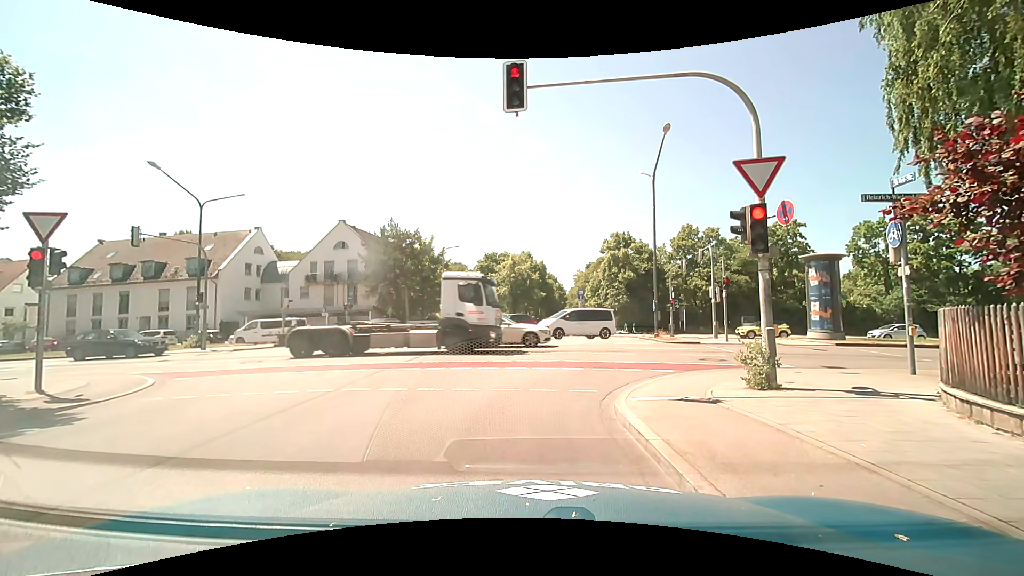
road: tertiary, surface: asphalt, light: Day
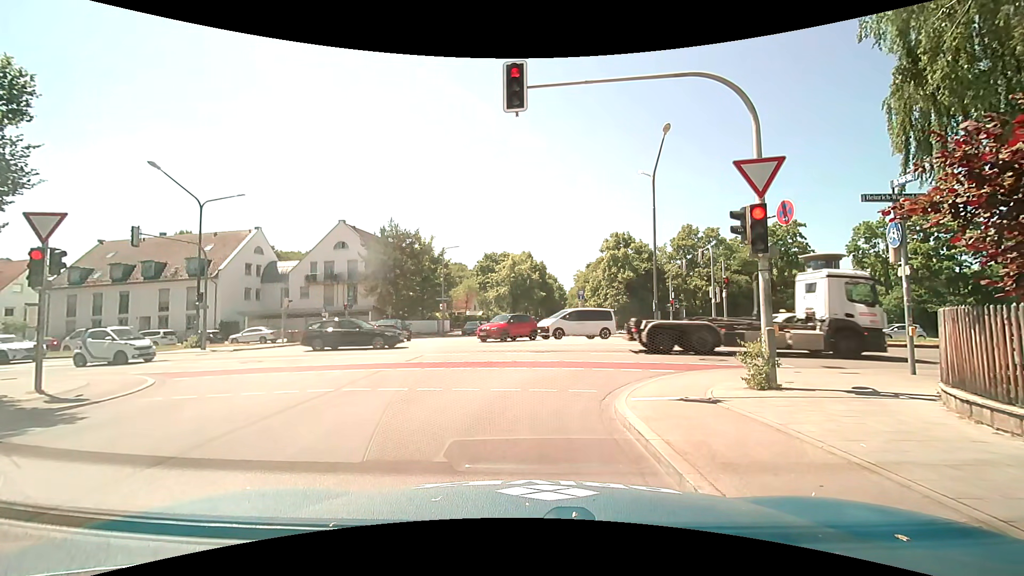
(0.0, 0.0) m; 0°
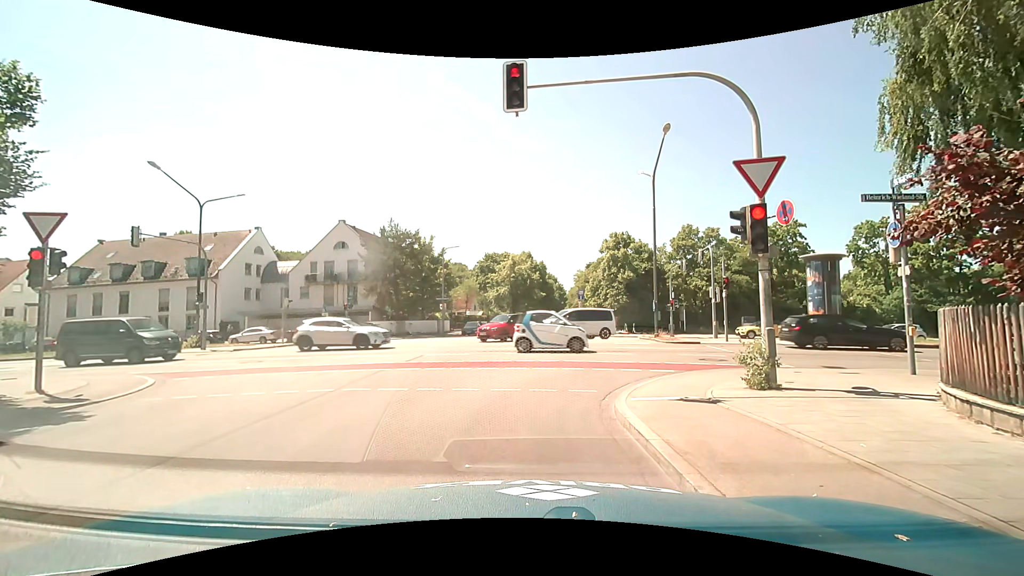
(0.0, 0.0) m; 0°
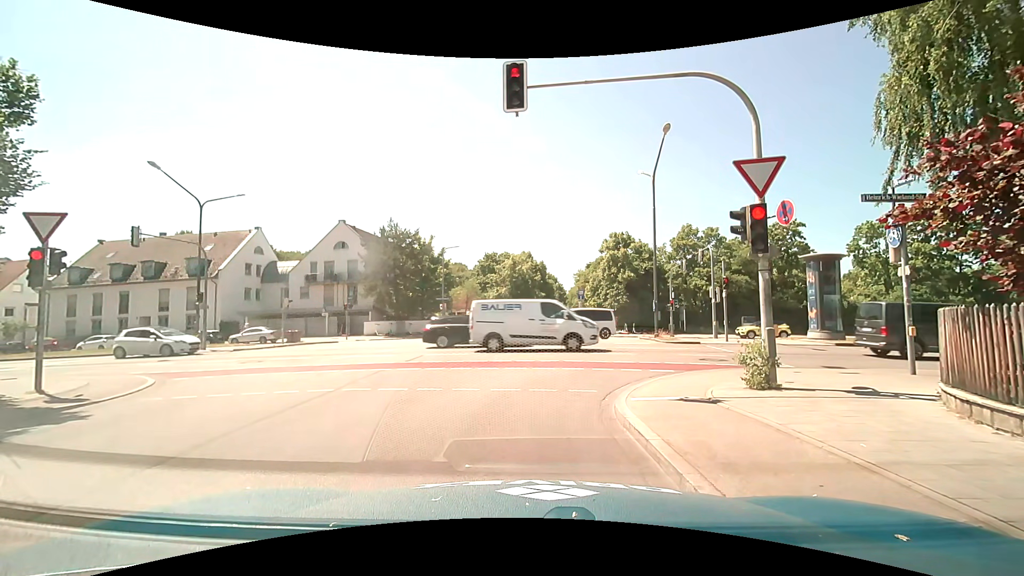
(0.0, 0.0) m; 0°
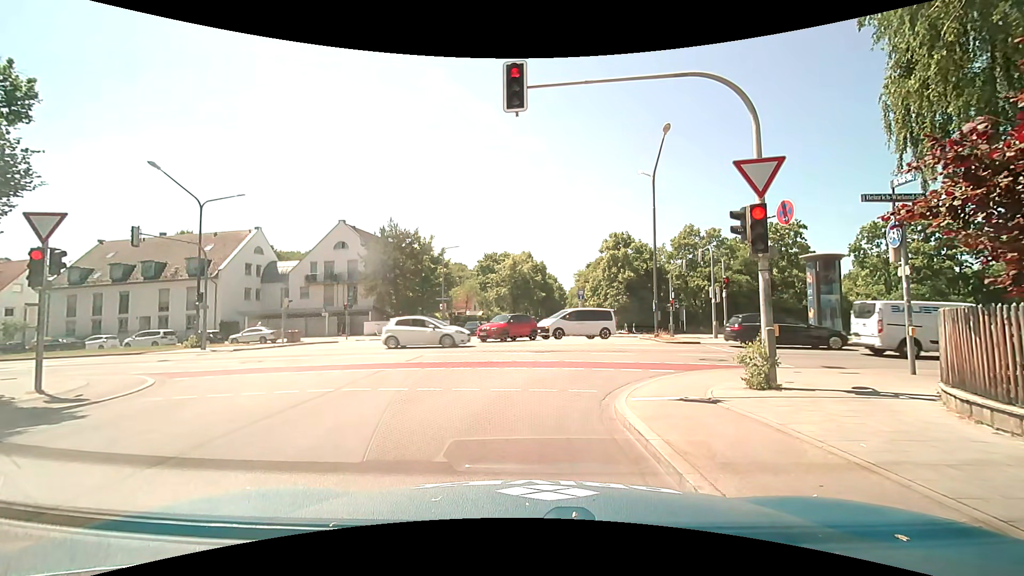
(0.0, 0.0) m; 0°
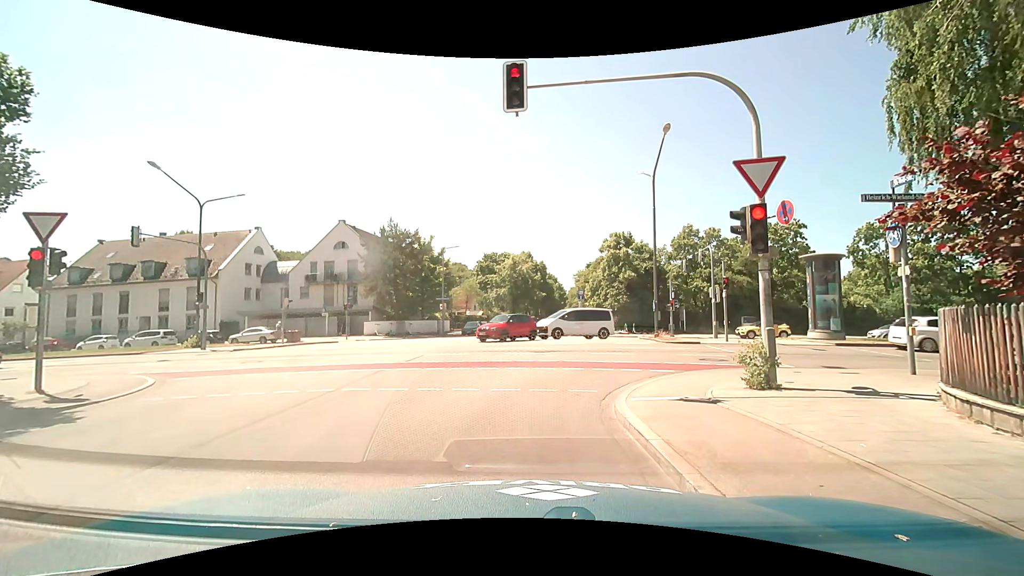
(0.0, 0.0) m; 0°
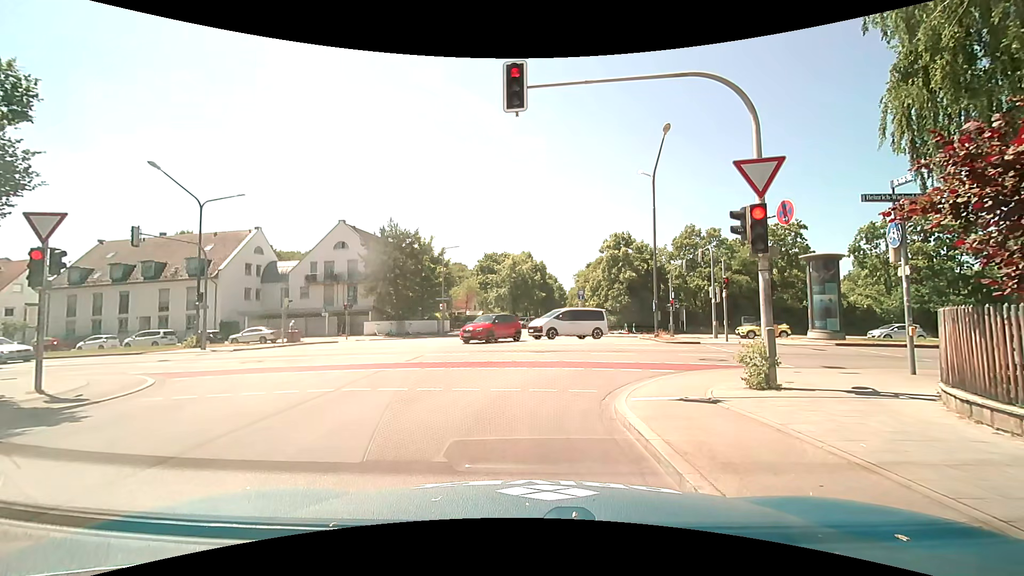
(0.0, 0.0) m; 0°
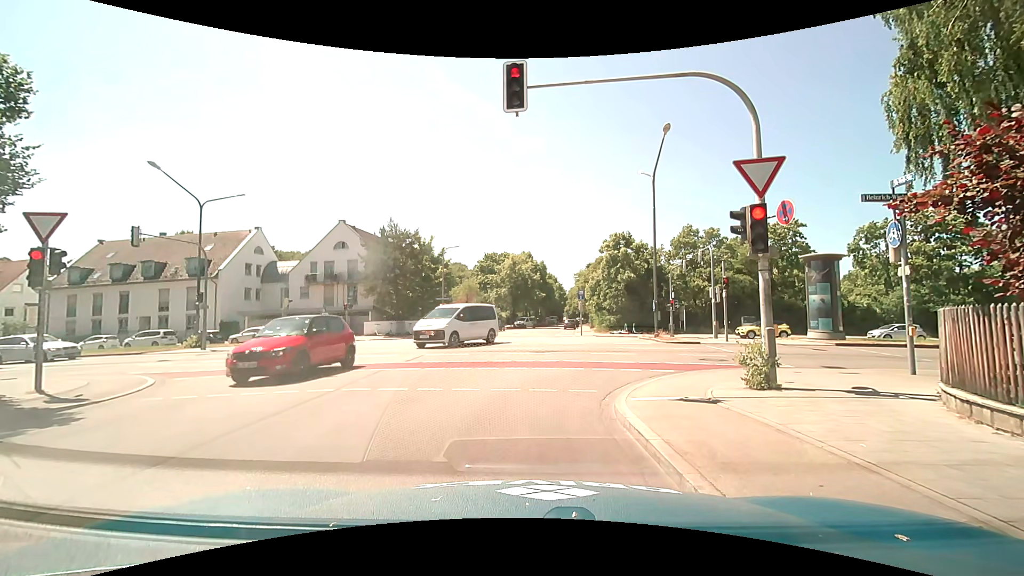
(0.0, 0.0) m; 0°
(0, +10) (-1, +20) (-1, +30) (0, +40) (0, +50) (+1, +60) (+8, +66) (+18, +65) (+28, +64) (+38, +64) m
